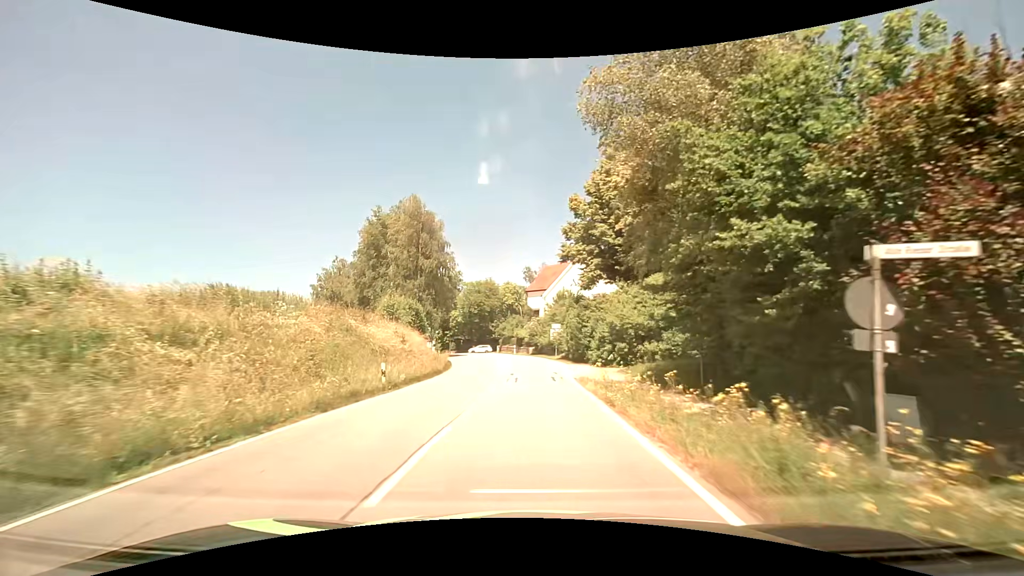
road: tertiary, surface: asphalt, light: Day
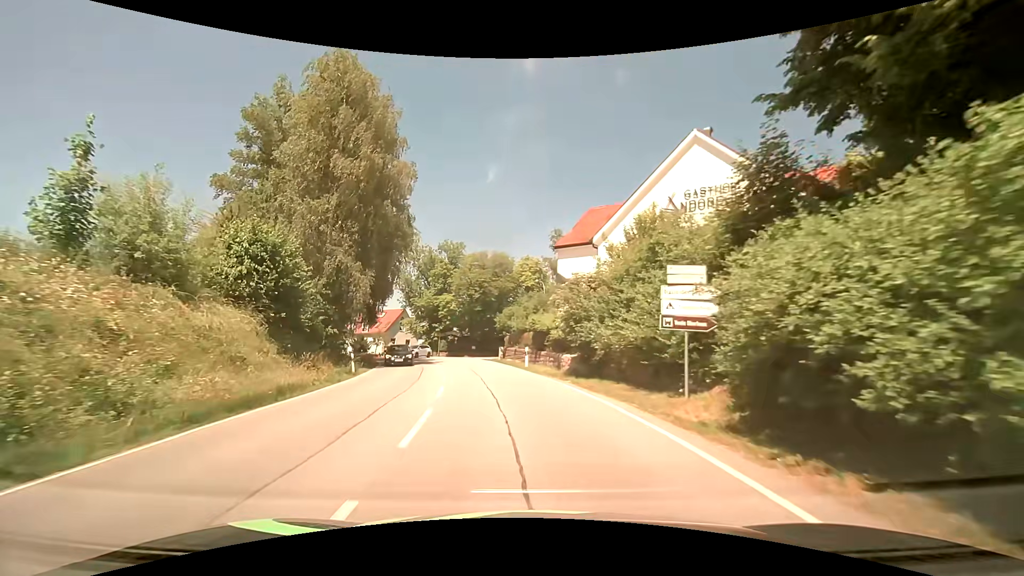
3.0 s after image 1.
(-0.5, +35.0) m; -3°
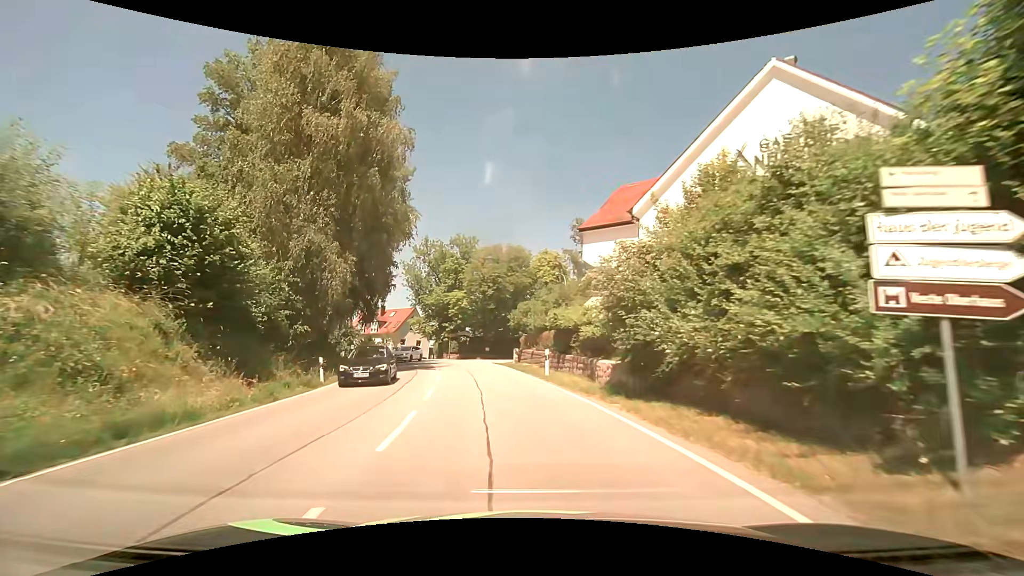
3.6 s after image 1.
(-0.1, +6.3) m; -2°
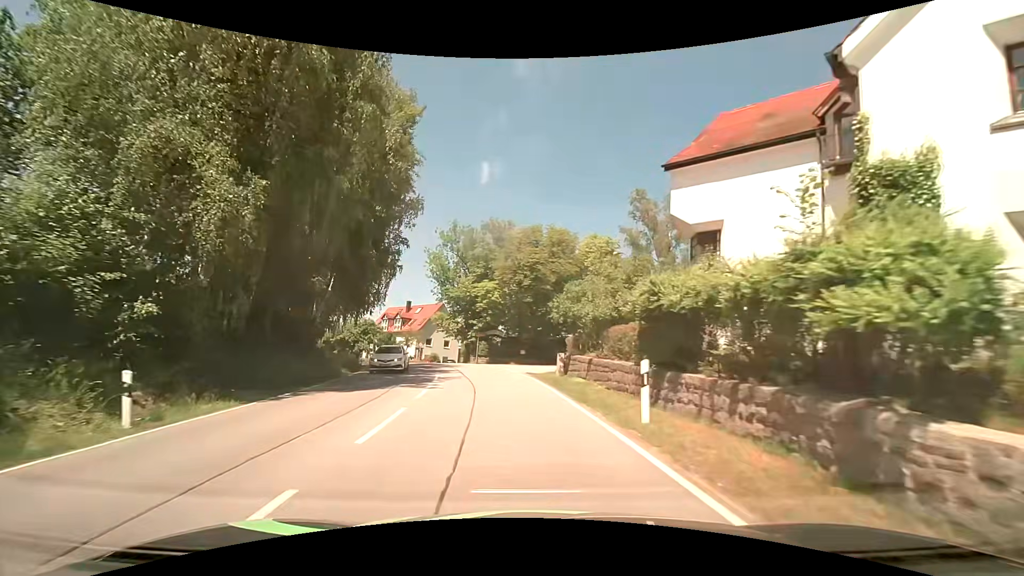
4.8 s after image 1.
(-0.4, +12.0) m; -5°
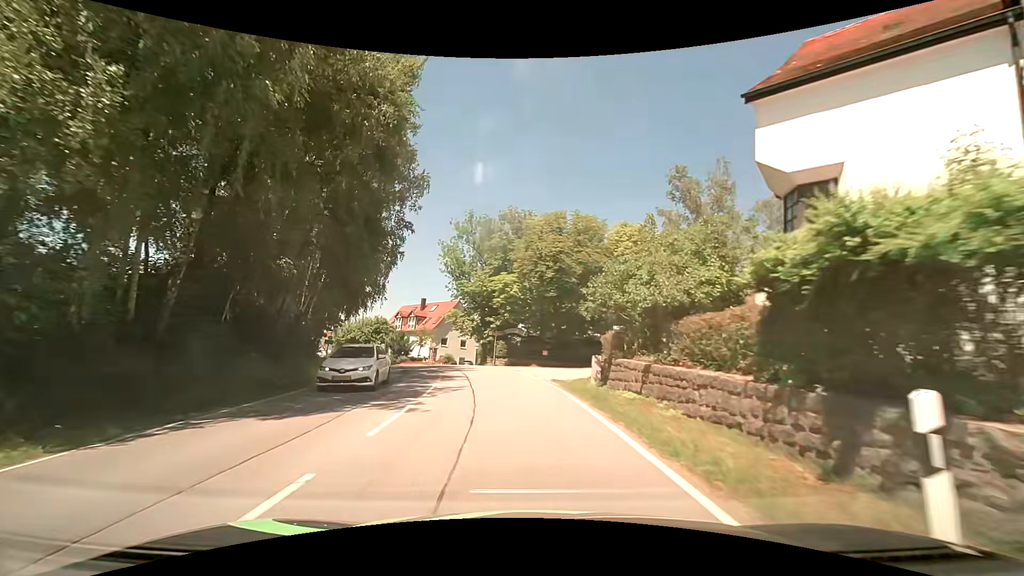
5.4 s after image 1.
(-0.1, +5.7) m; -3°
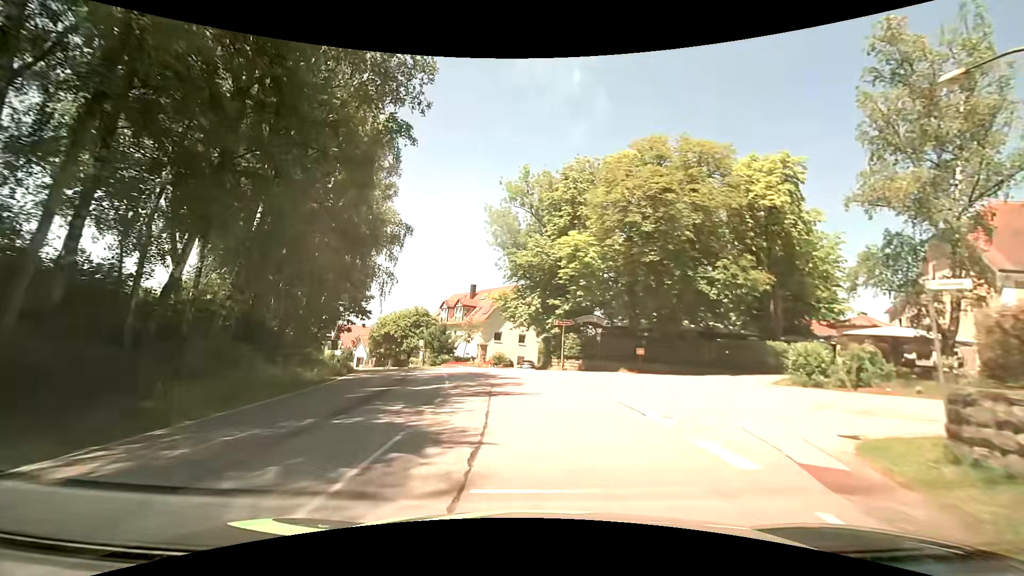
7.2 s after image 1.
(-0.9, +16.3) m; -7°
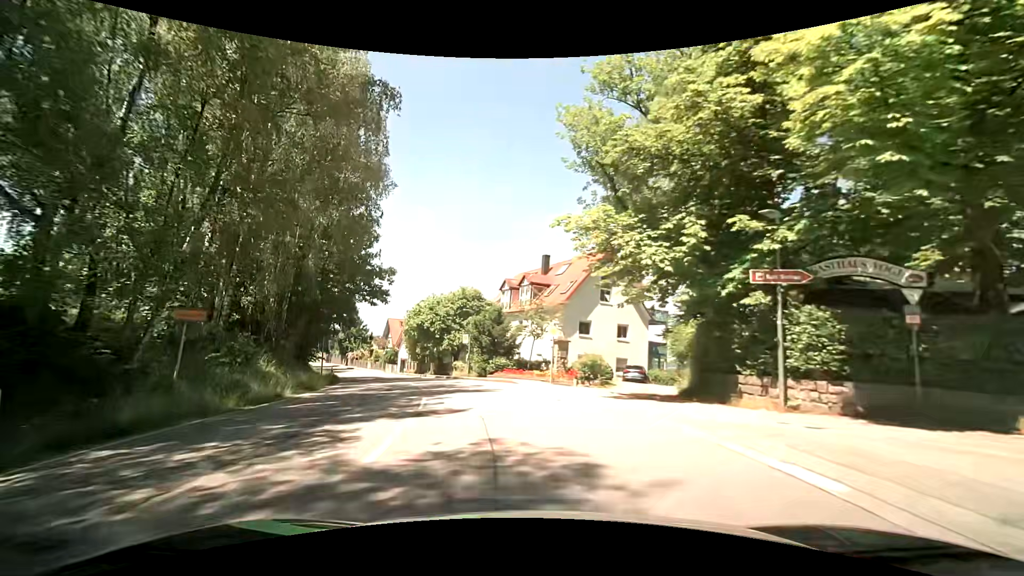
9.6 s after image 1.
(-1.5, +21.6) m; -8°
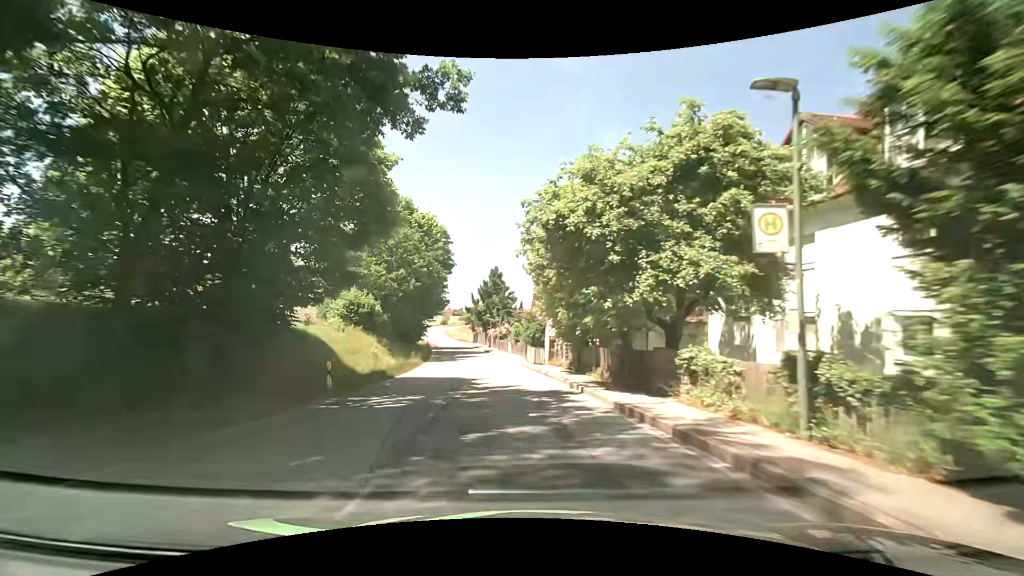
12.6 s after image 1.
(-5.1, +30.1) m; -19°
